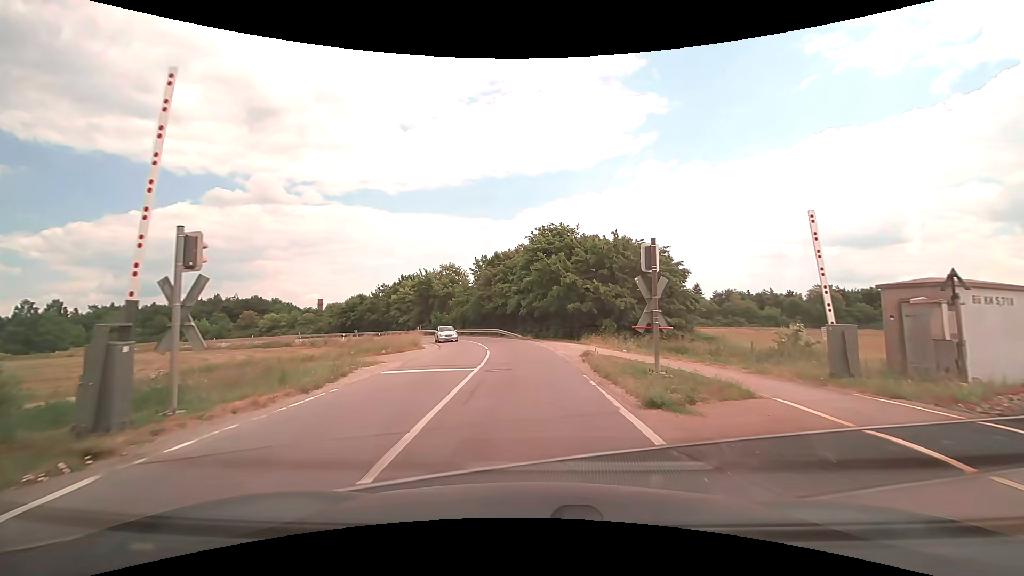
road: tertiary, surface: asphalt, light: Day
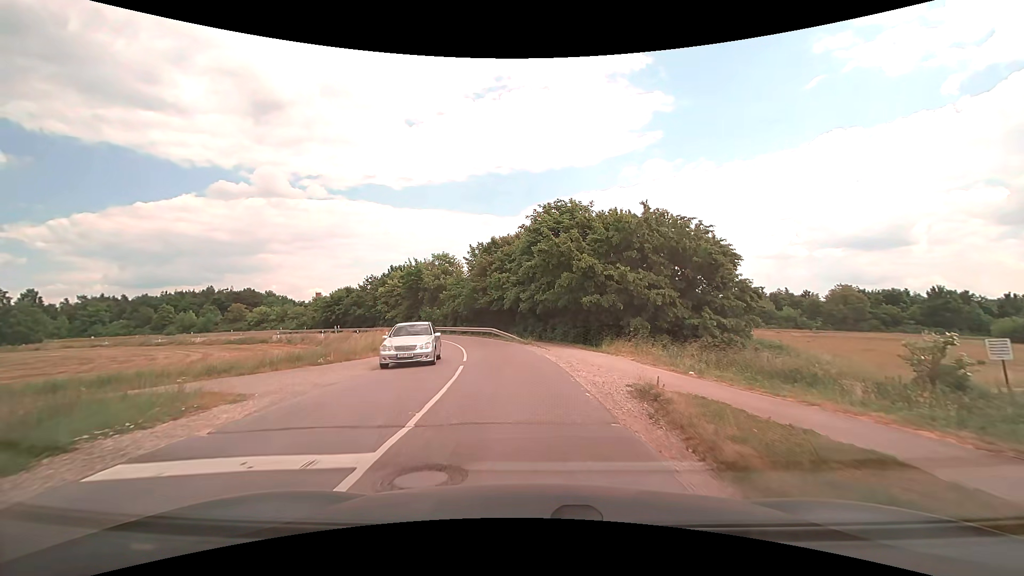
(-0.1, +9.1) m; -1°
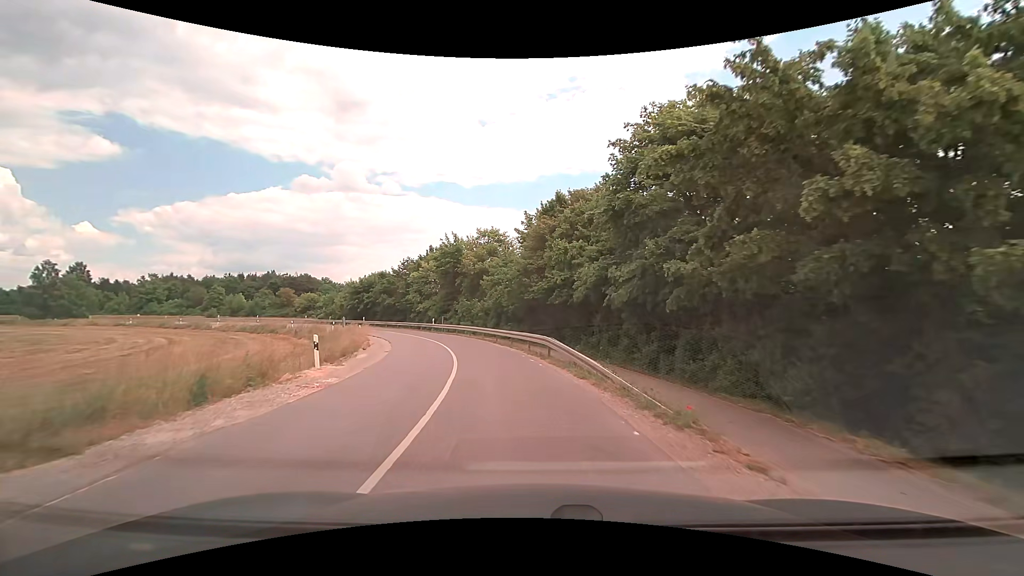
(-1.2, +19.5) m; -8°
(0, +10) (-2, +20) (-4, +30) (-7, +39) (-11, +48) (-16, +57) (-22, +65) (-29, +73) (-36, +79) (-44, +86) m
